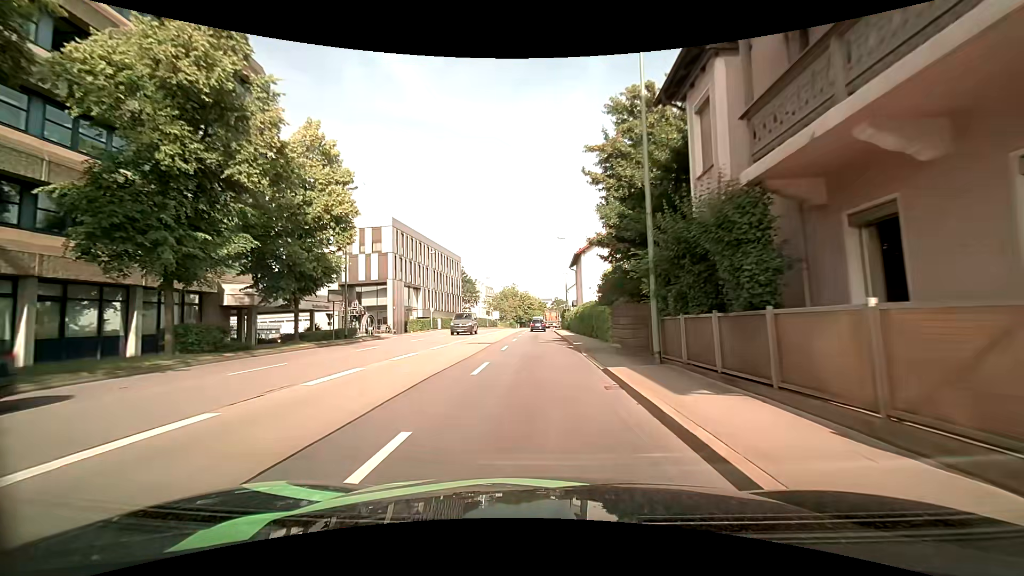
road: primary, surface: asphalt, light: Day
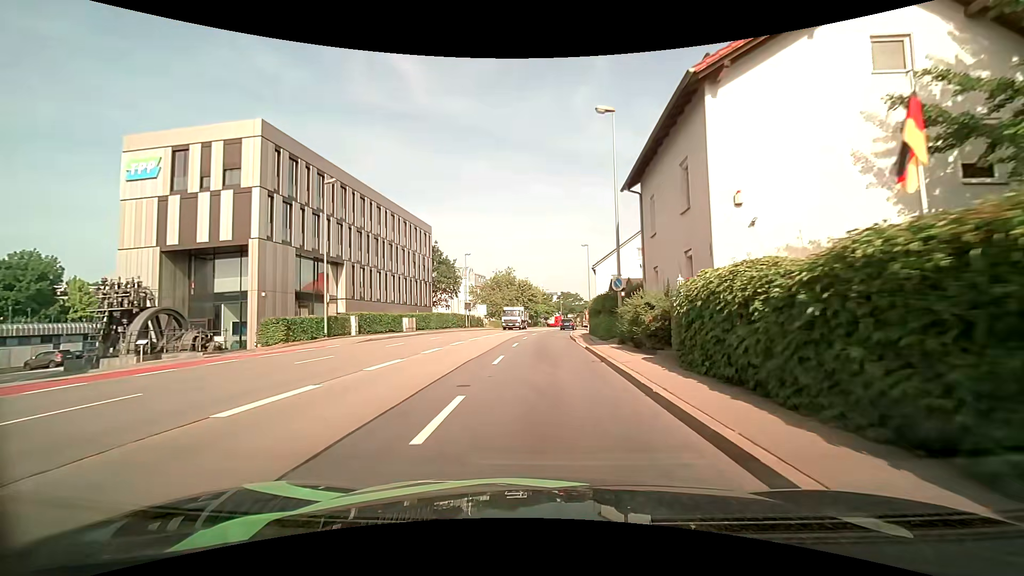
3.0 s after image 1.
(+0.1, +33.4) m; 0°
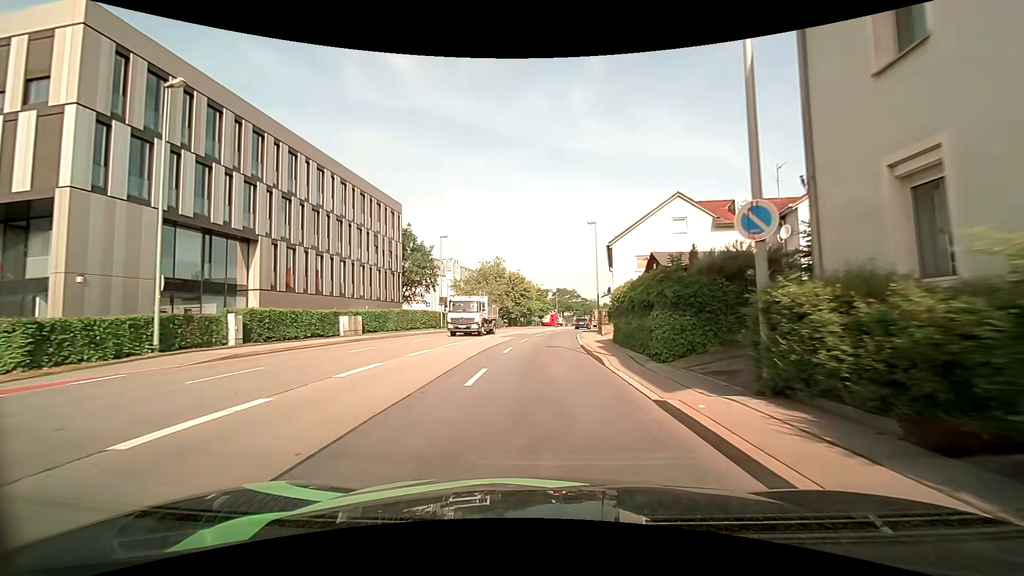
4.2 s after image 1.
(+0.1, +13.6) m; +1°
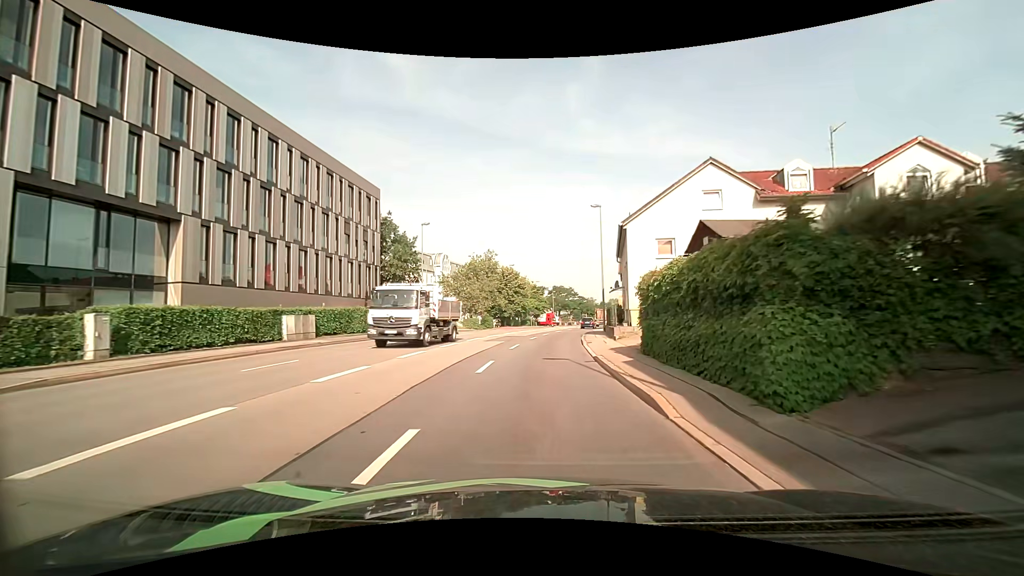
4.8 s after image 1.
(+0.1, +6.8) m; +1°
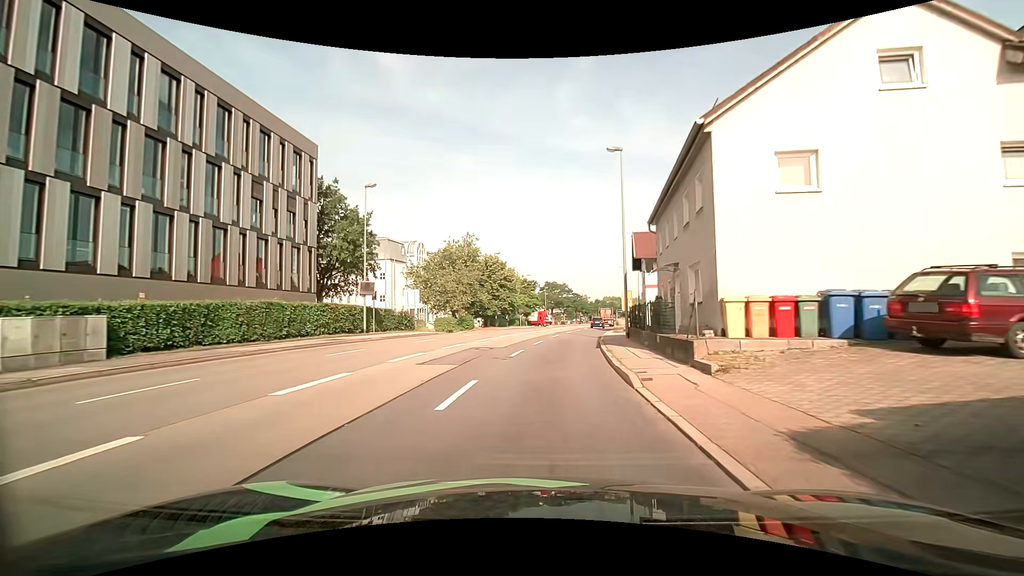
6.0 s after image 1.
(0.0, +13.6) m; 0°
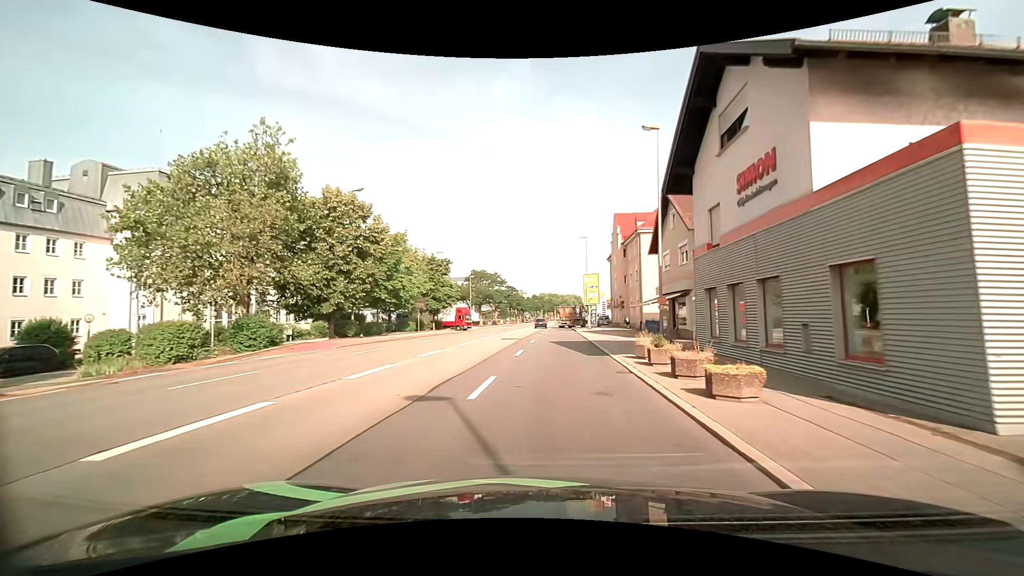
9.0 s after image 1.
(+2.2, +33.1) m; +8°
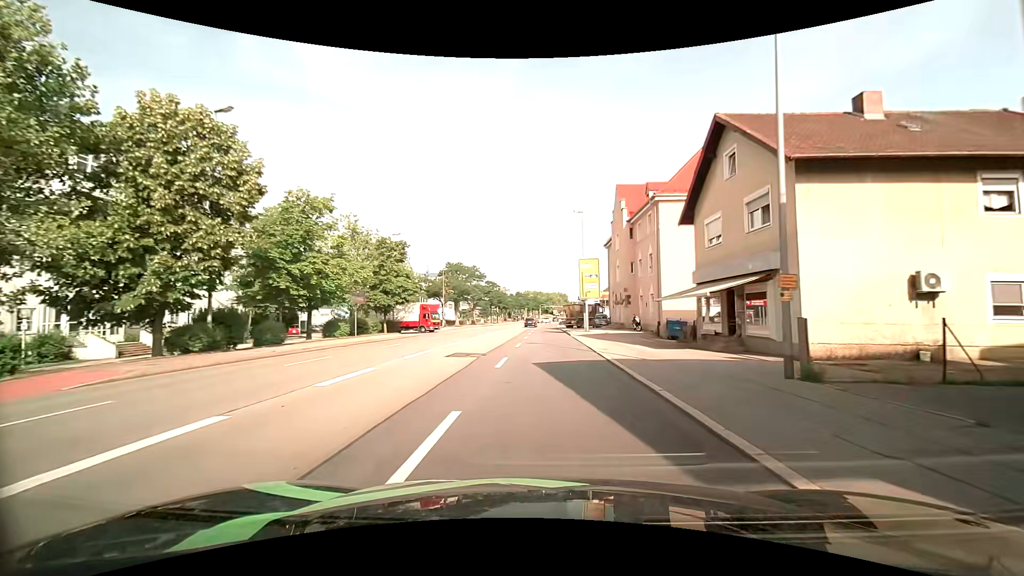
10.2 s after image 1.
(+0.3, +13.1) m; +1°
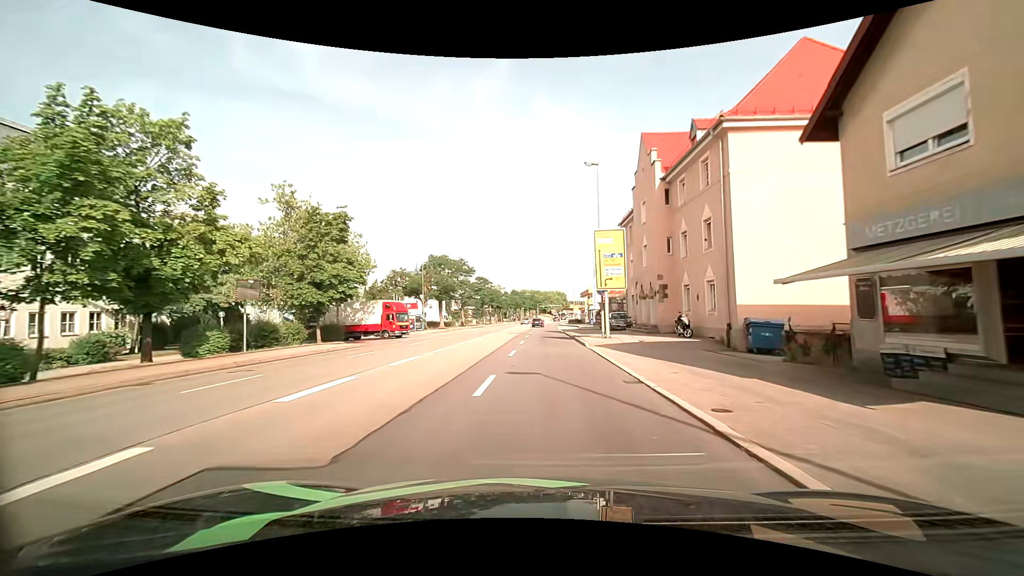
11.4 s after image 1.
(+0.1, +13.5) m; 0°
